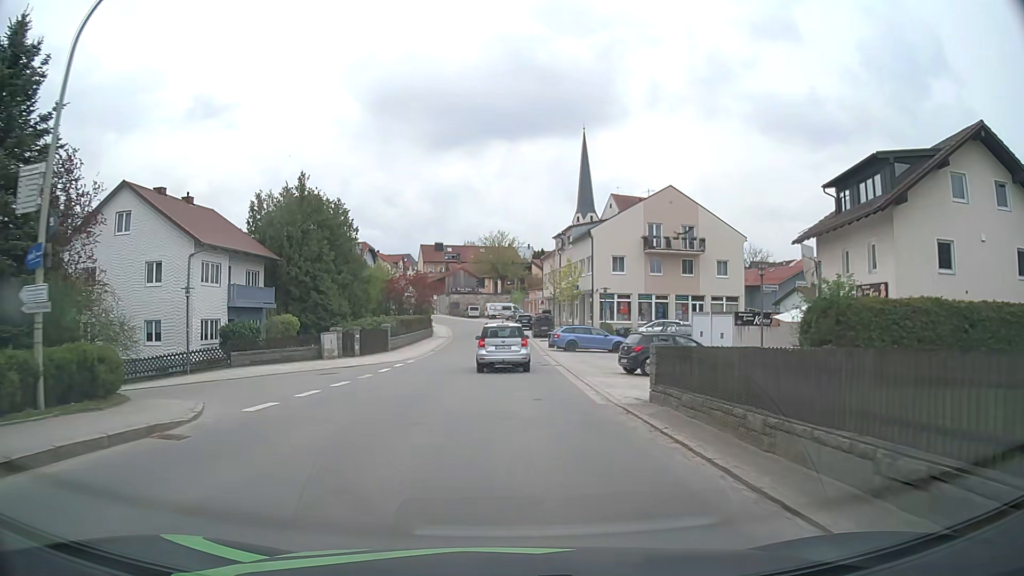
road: tertiary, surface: asphalt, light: Day
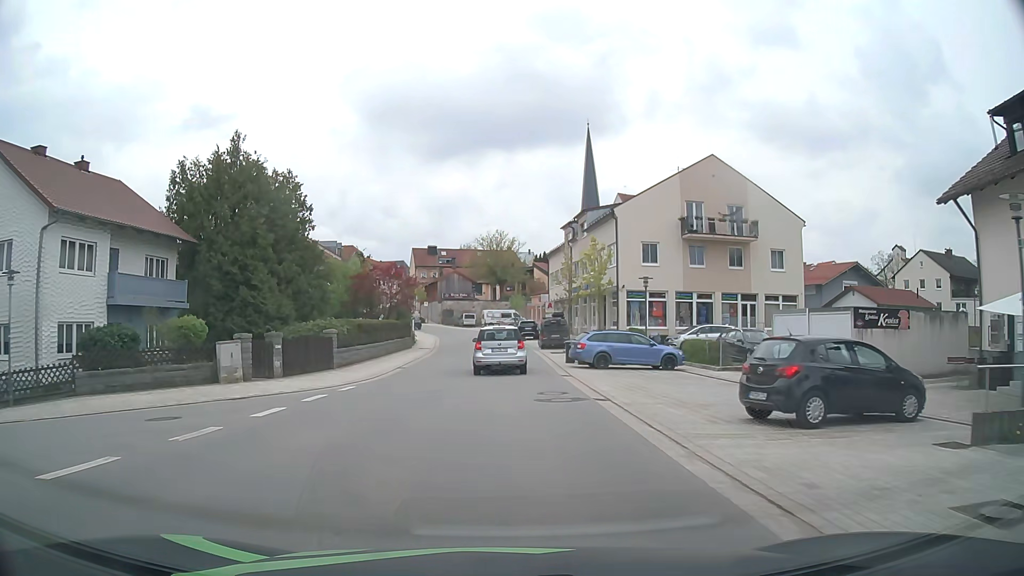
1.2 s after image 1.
(0.0, +12.4) m; 0°
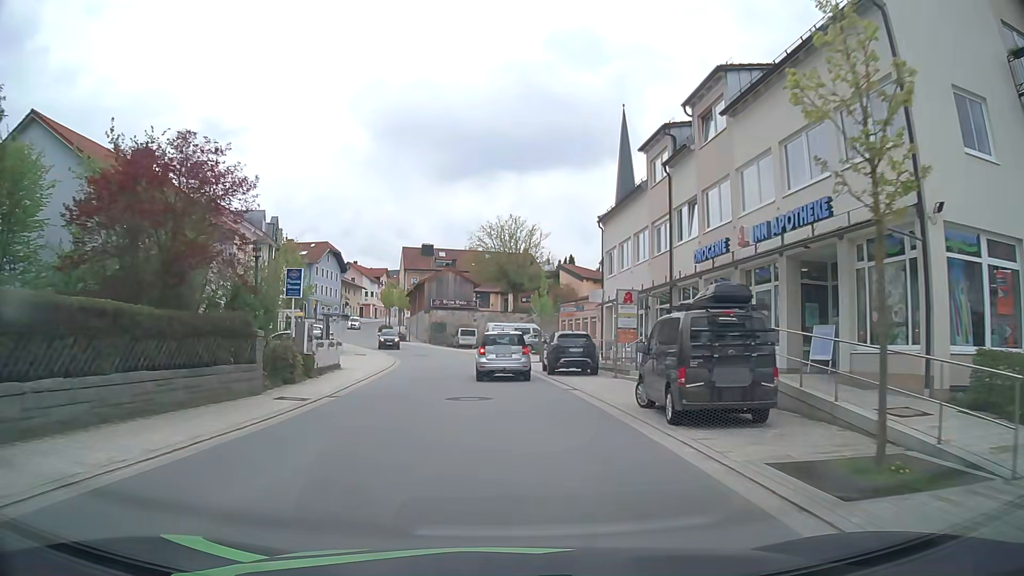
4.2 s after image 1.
(-0.2, +30.8) m; -1°
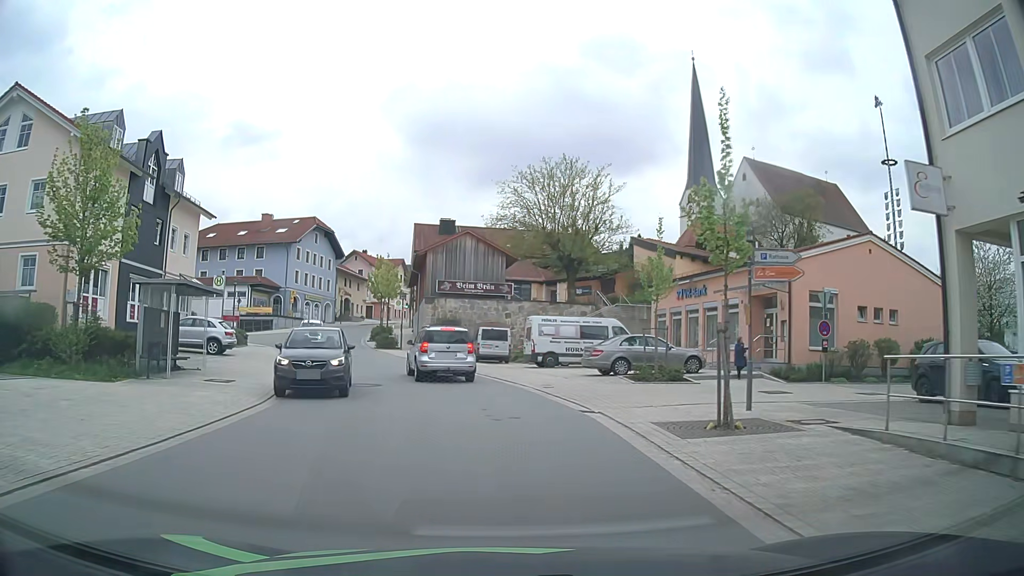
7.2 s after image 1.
(-0.8, +27.8) m; -3°
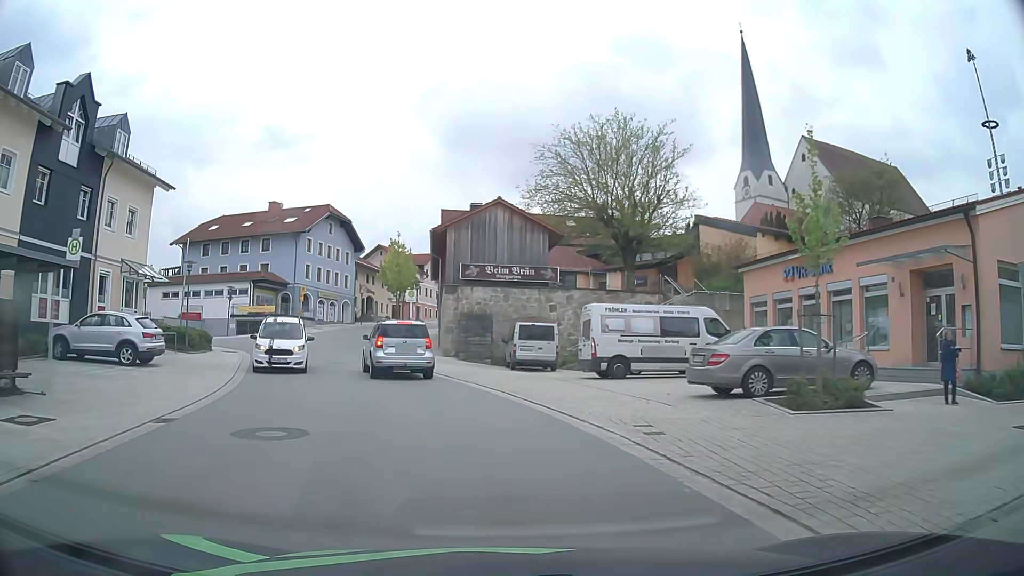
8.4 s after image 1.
(-0.1, +9.9) m; -2°
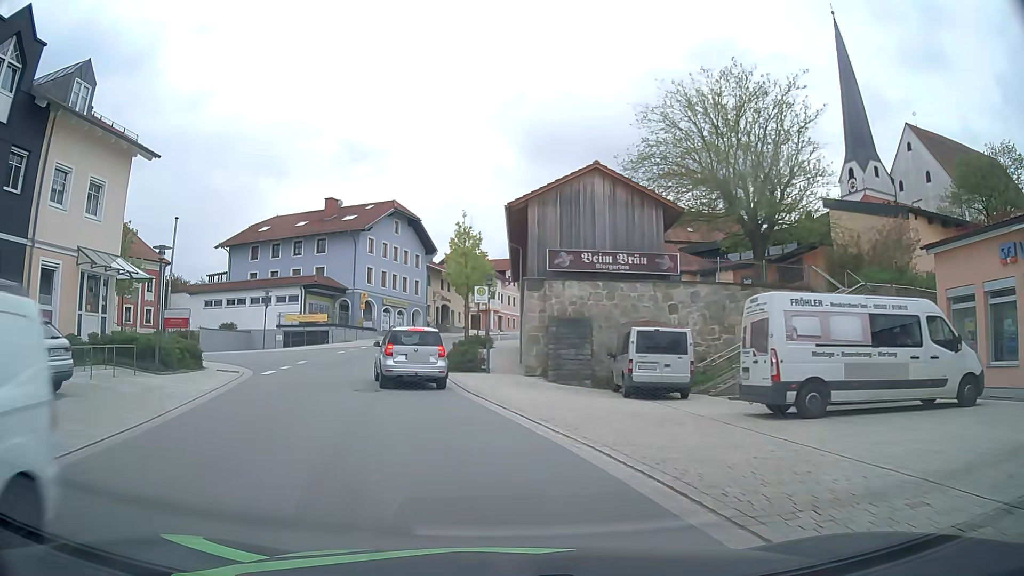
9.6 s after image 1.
(-0.6, +9.0) m; -8°
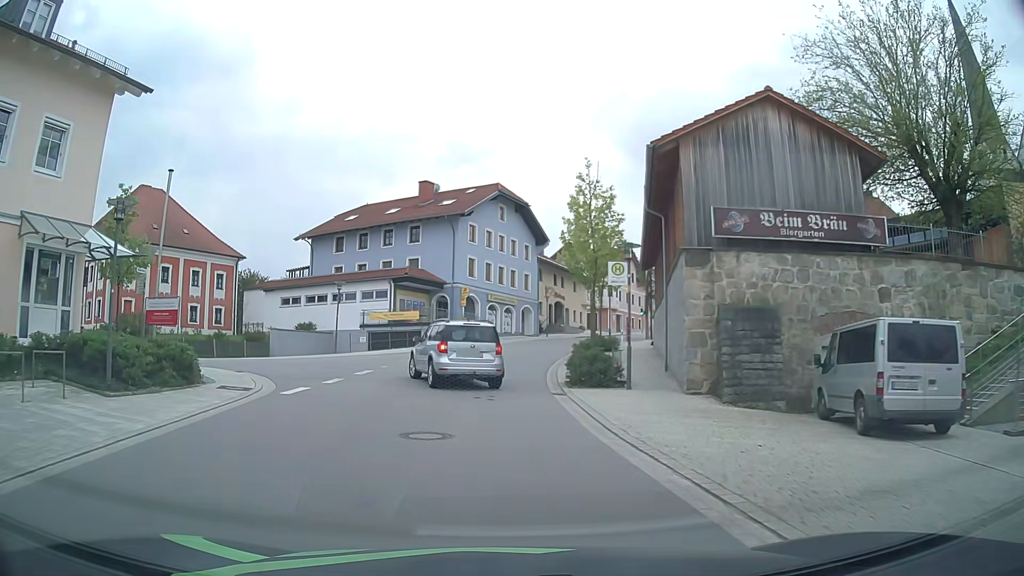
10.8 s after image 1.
(-0.6, +8.1) m; -9°
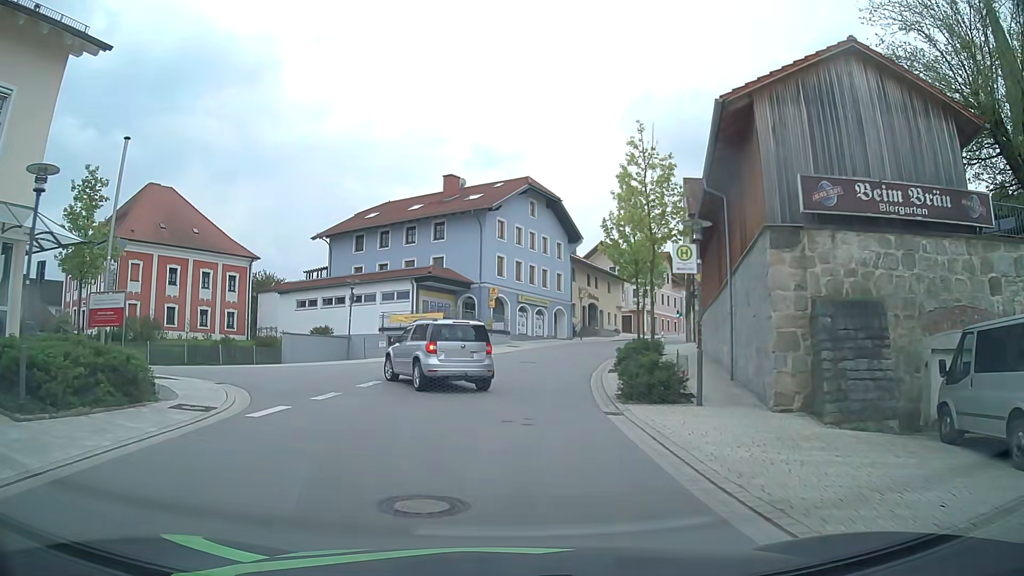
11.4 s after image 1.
(-0.1, +3.7) m; -3°
(0, +10) (+1, +20) (+2, +30) (+4, +40) (+8, +49) (+12, +58) (+17, +67) (+22, +75) (+27, +84) (+32, +93) m
